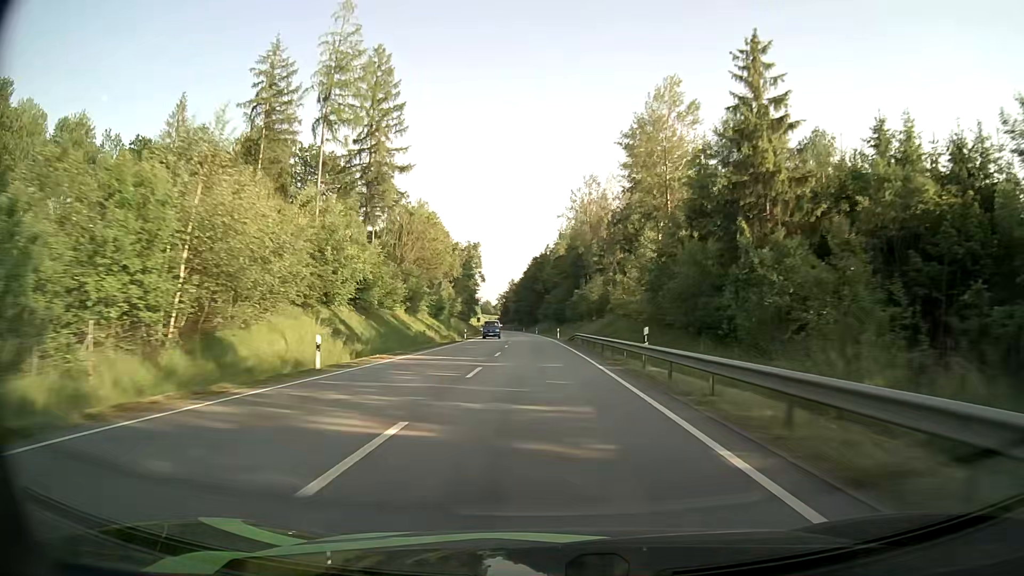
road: primary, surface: asphalt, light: Day
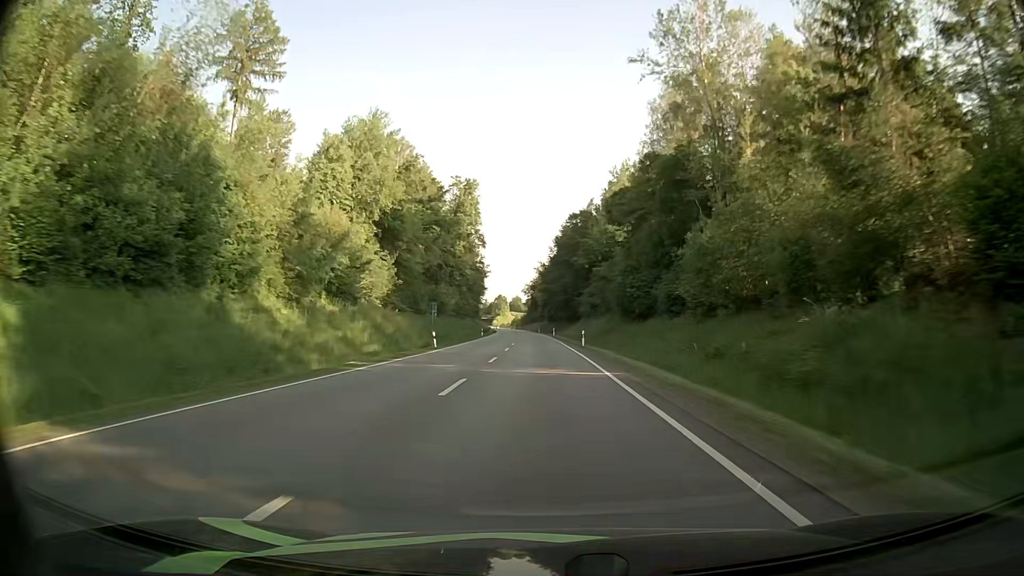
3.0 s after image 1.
(-1.9, +76.1) m; -3°
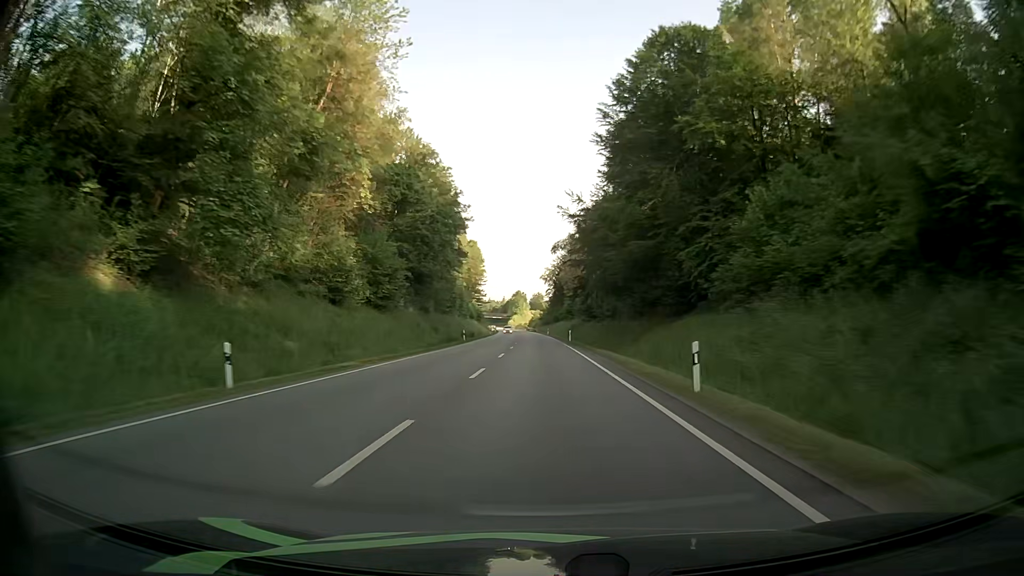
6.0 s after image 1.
(-1.7, +79.5) m; -2°
(0, +10) (0, +20) (0, +30) (0, +40) (0, +50) (0, +60) (-1, +70) (-1, +80) (-1, +90) (-1, +100) m
